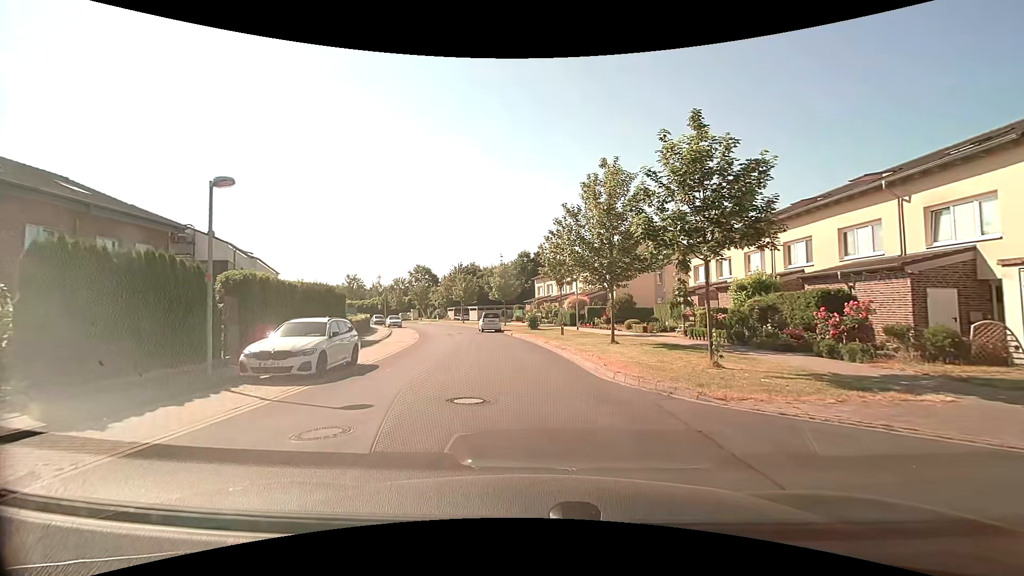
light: Day
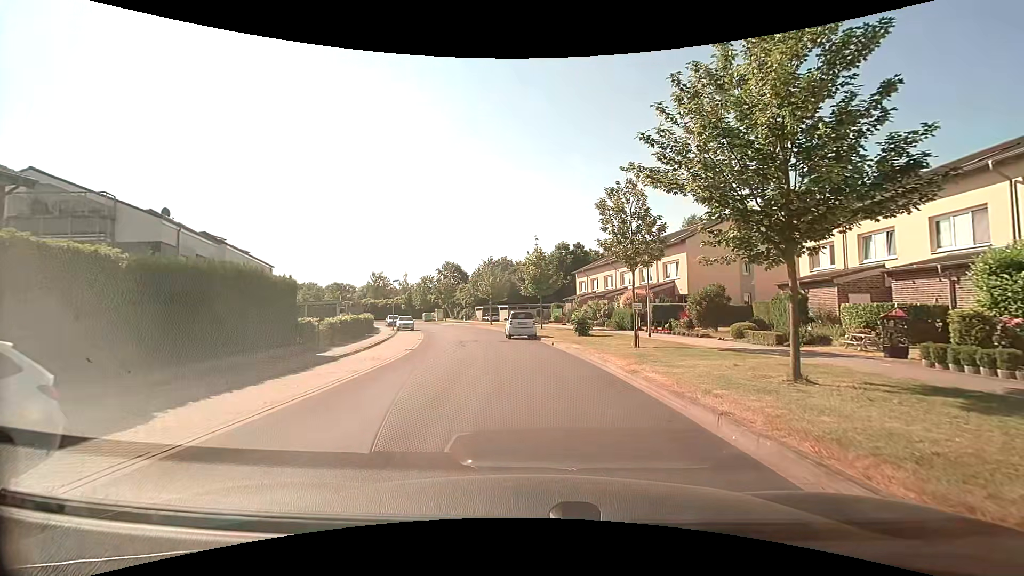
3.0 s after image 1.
(-0.9, +11.6) m; -6°
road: residential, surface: paved
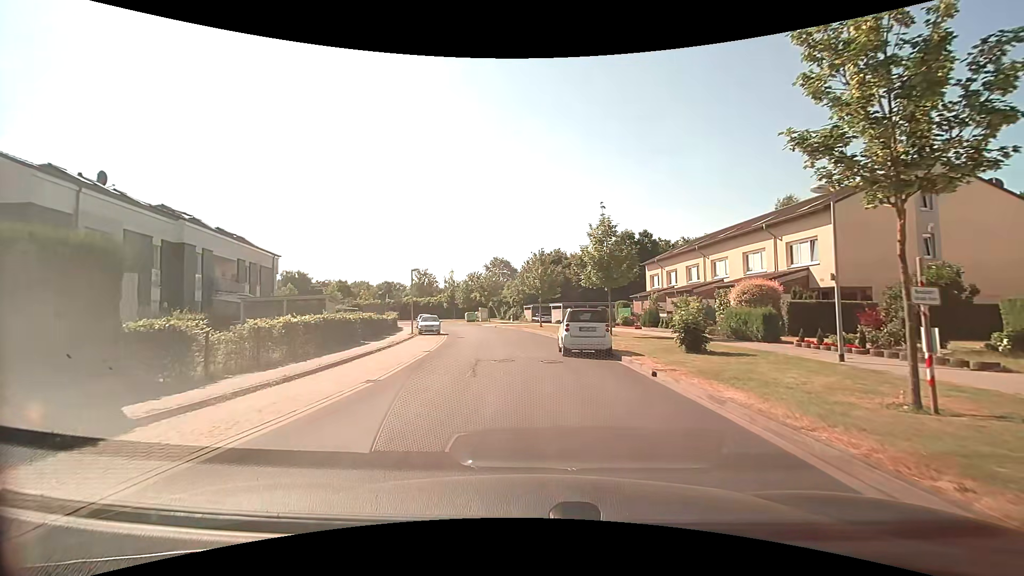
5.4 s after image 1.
(-0.3, +11.5) m; -5°
(0, +10) (-1, +20) (-2, +30) (-3, +40) (-5, +50) (-8, +59) (-11, +69) (-15, +78) (-19, +87) (-24, +96) m
